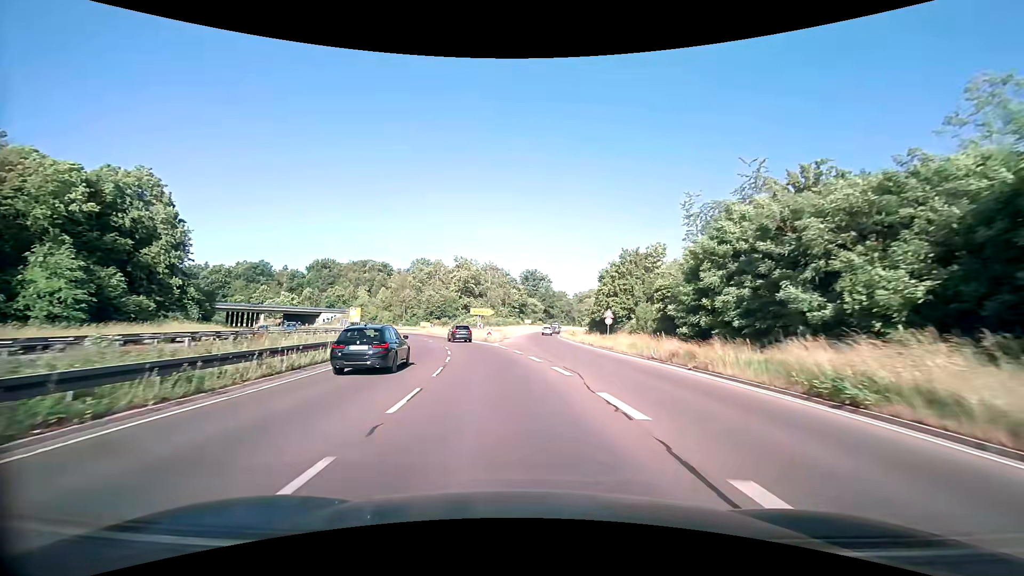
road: trunk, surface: asphalt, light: Day
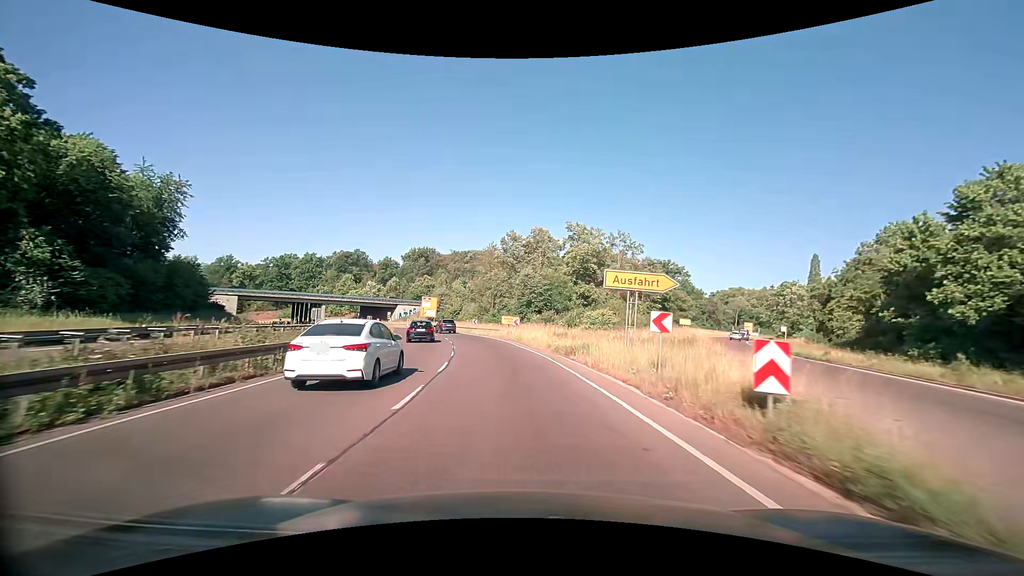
(-5.2, +42.2) m; -13°
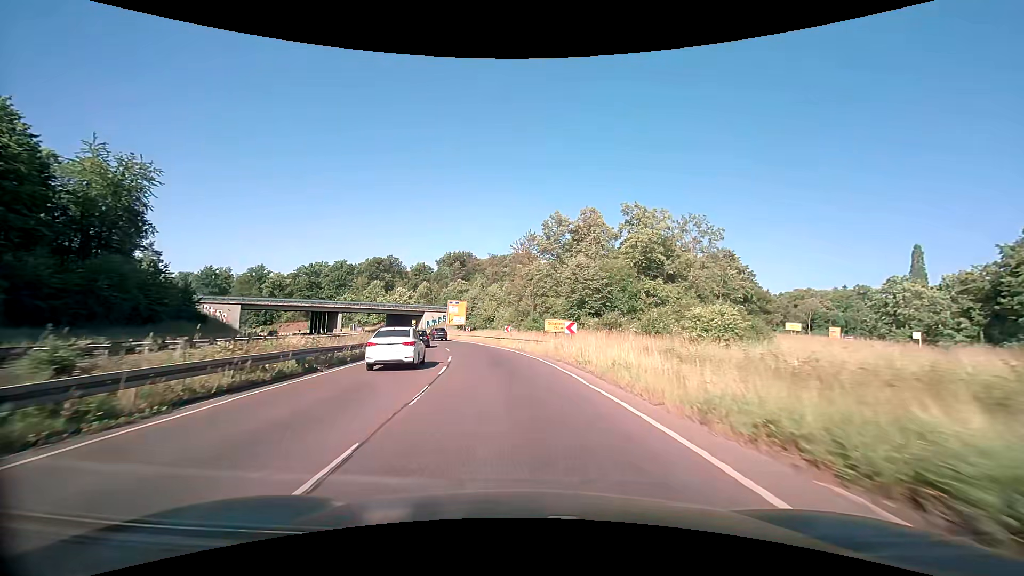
(-0.7, +17.3) m; -5°
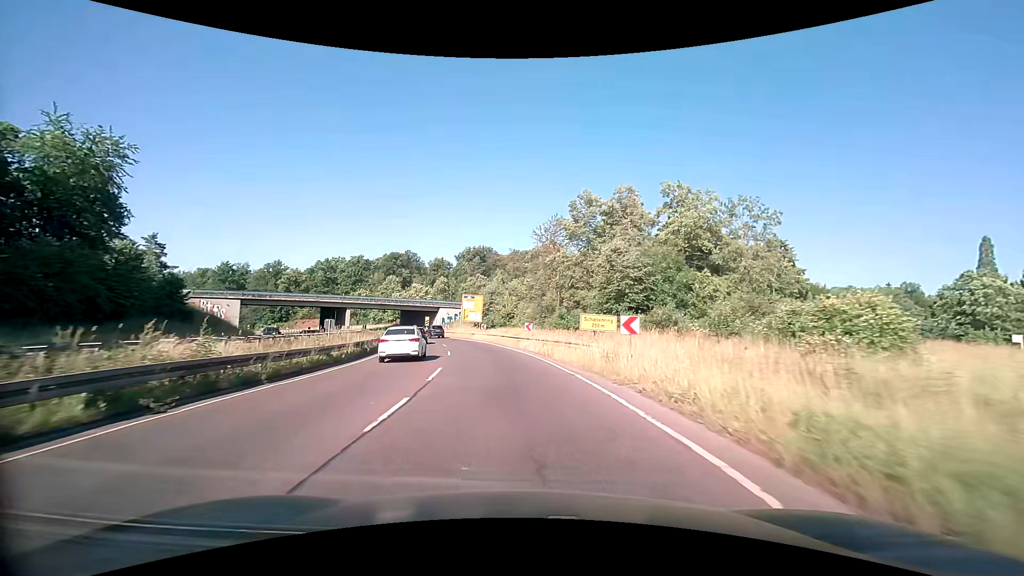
(-0.2, +8.7) m; -3°
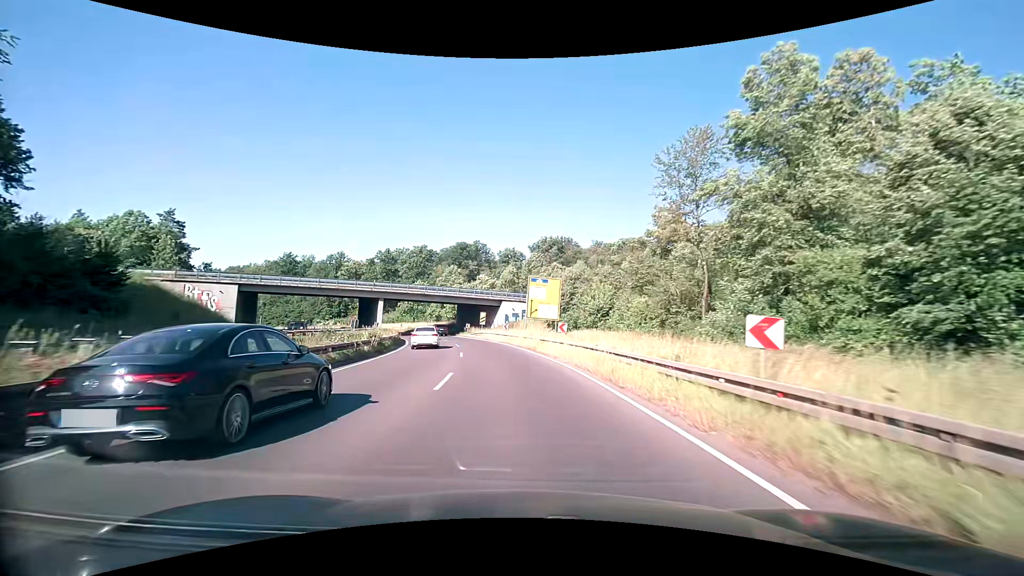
(-2.1, +26.0) m; -9°
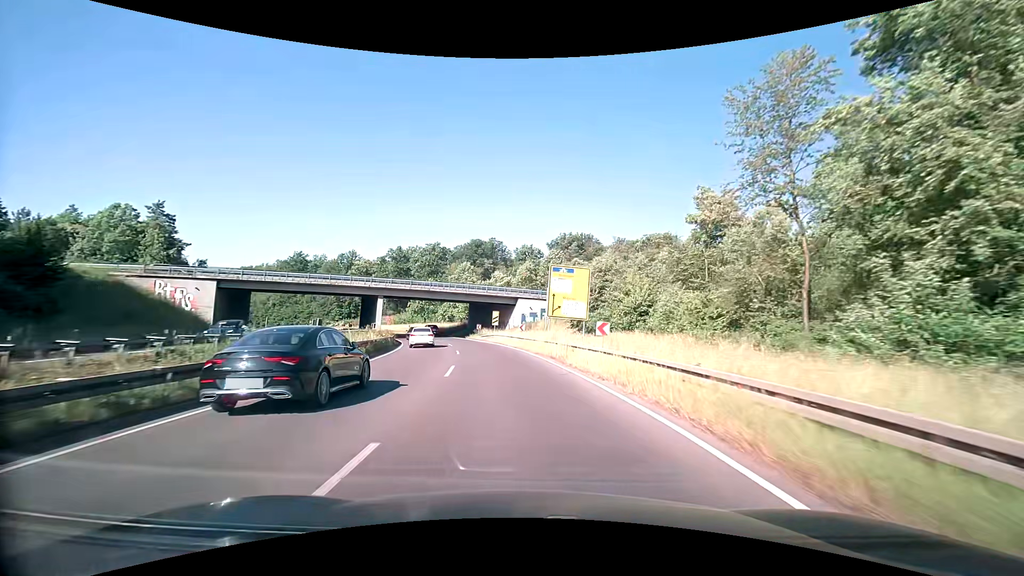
(-0.2, +8.8) m; -2°
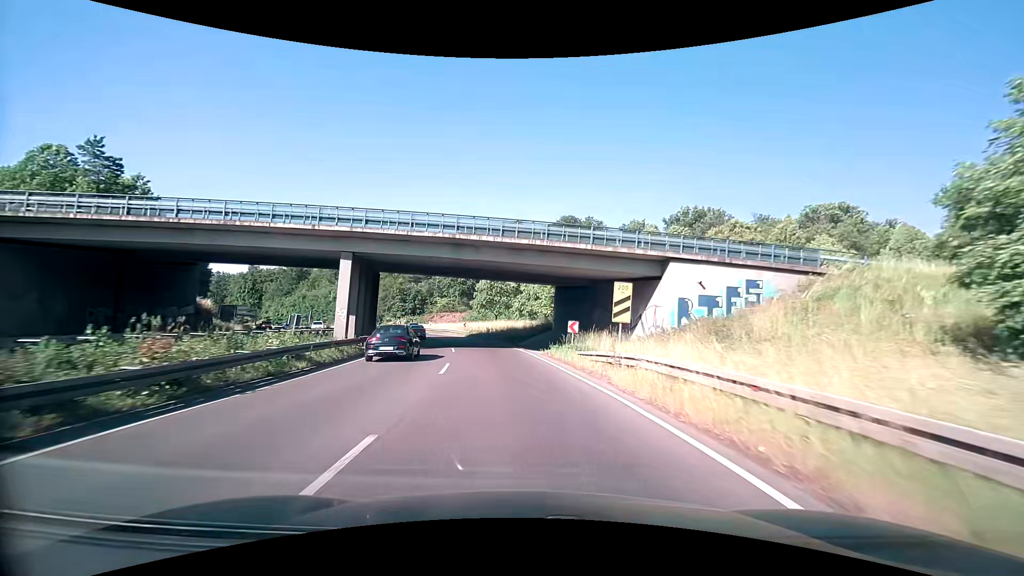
(-3.2, +36.0) m; -10°
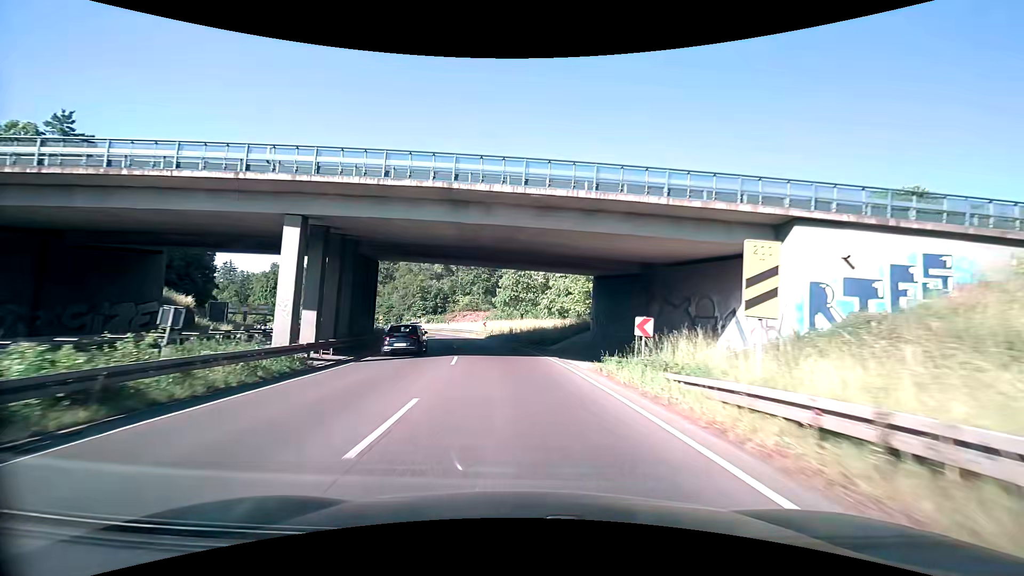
(-0.3, +9.2) m; -3°
